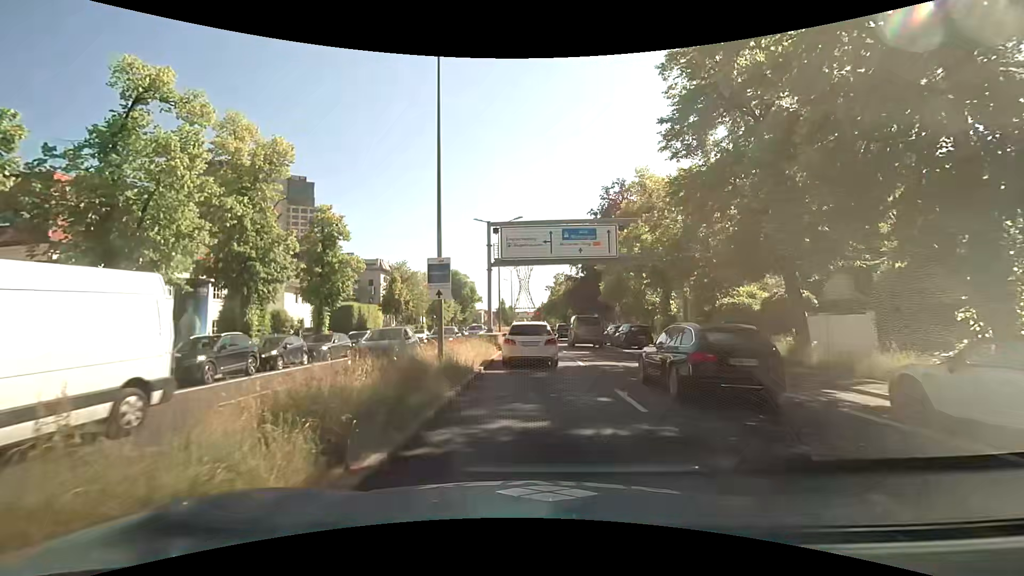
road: primary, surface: asphalt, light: Day
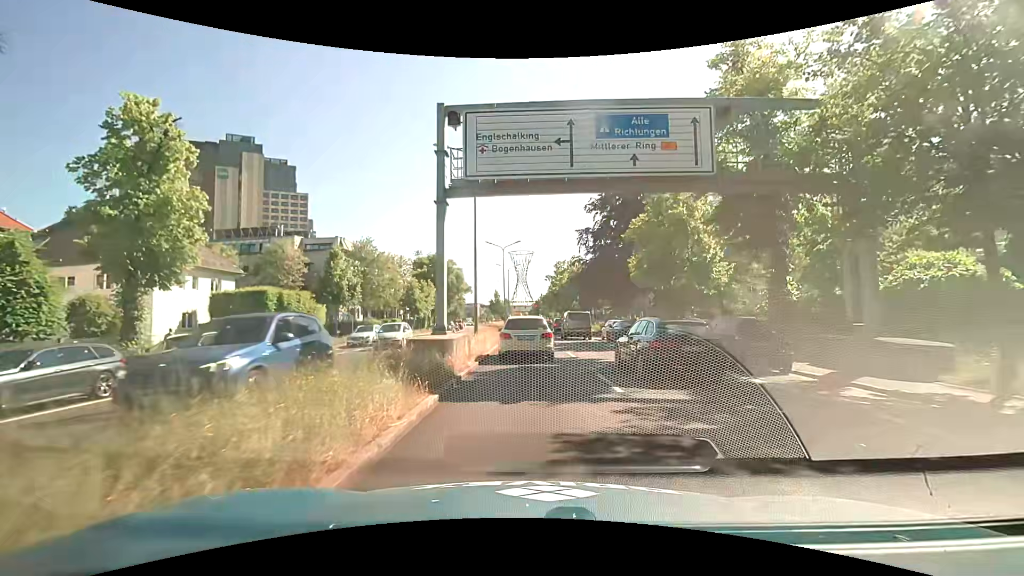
(+0.1, +16.7) m; 0°
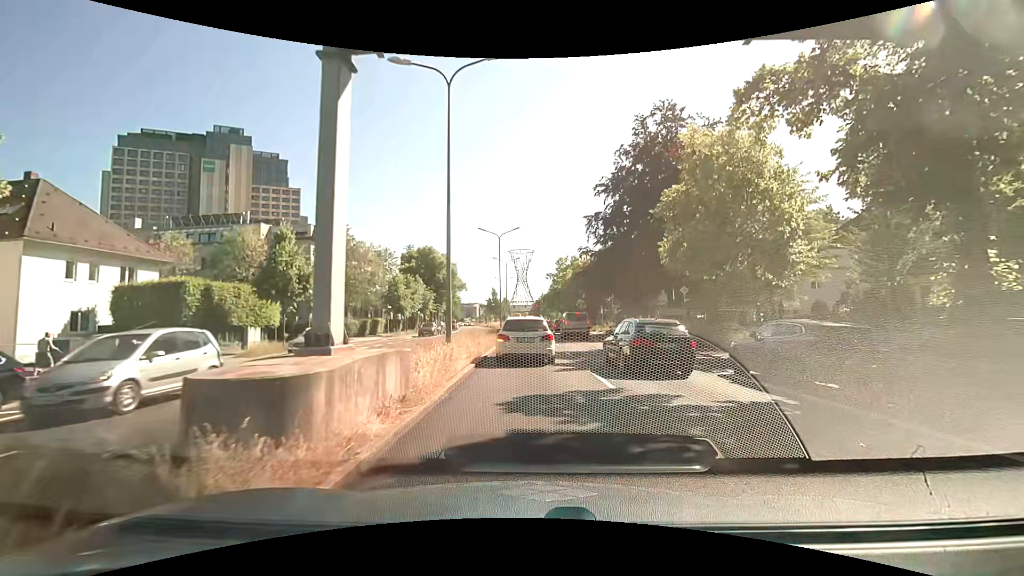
(0.0, +8.5) m; -1°
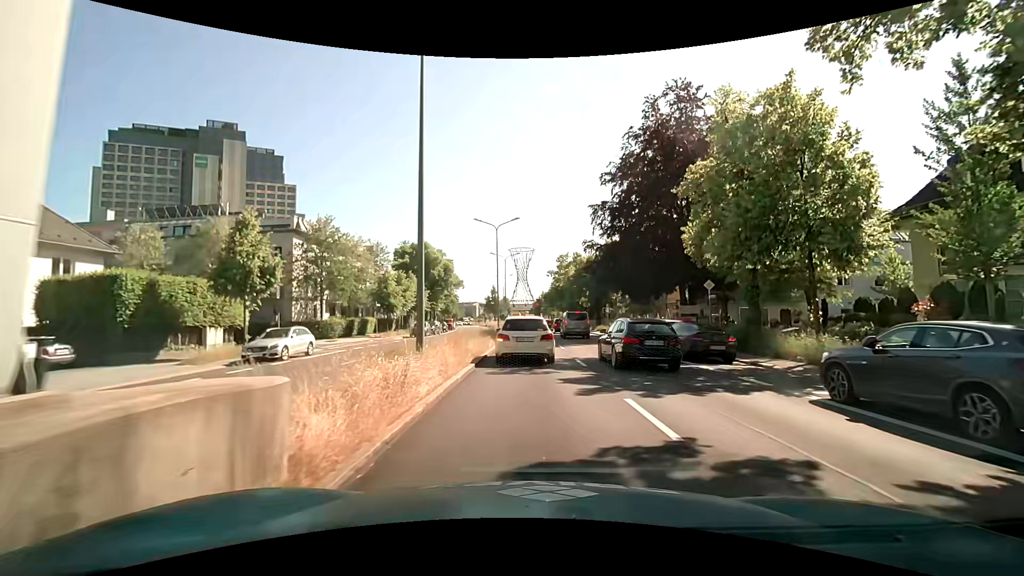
(0.0, +4.3) m; 0°
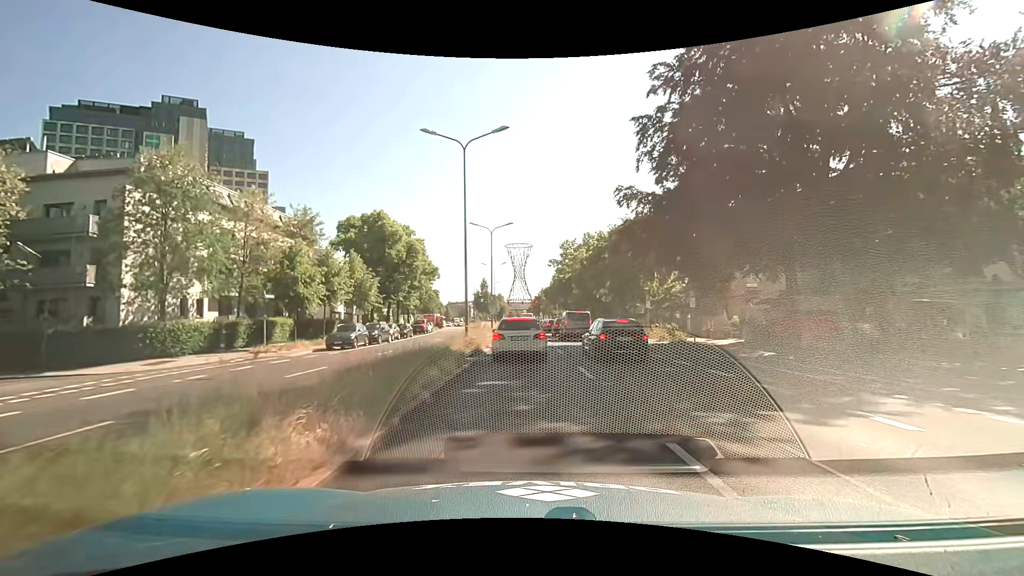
(+0.1, +21.2) m; 0°
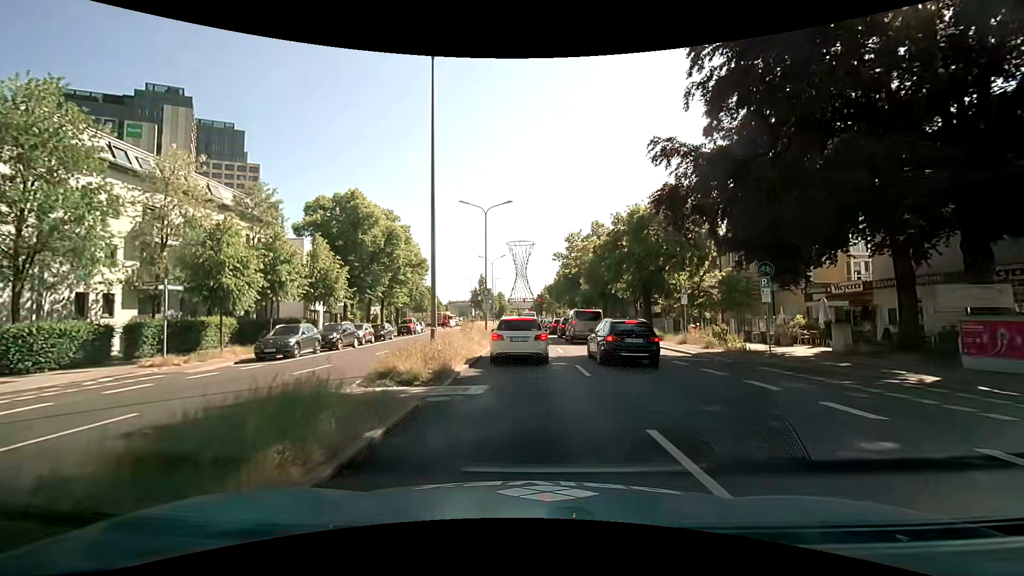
(0.0, +8.4) m; -1°
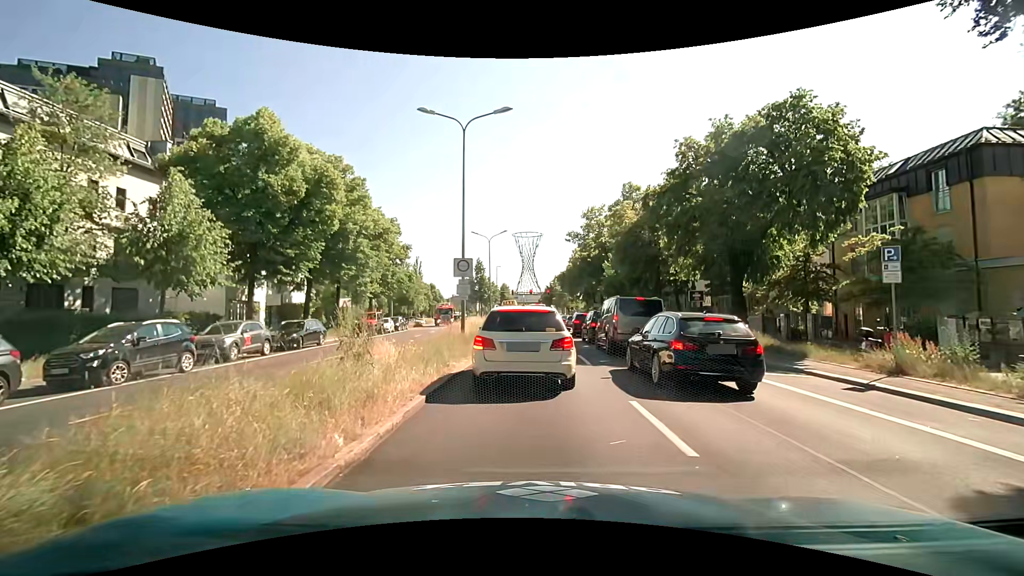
(+0.1, +16.0) m; -1°
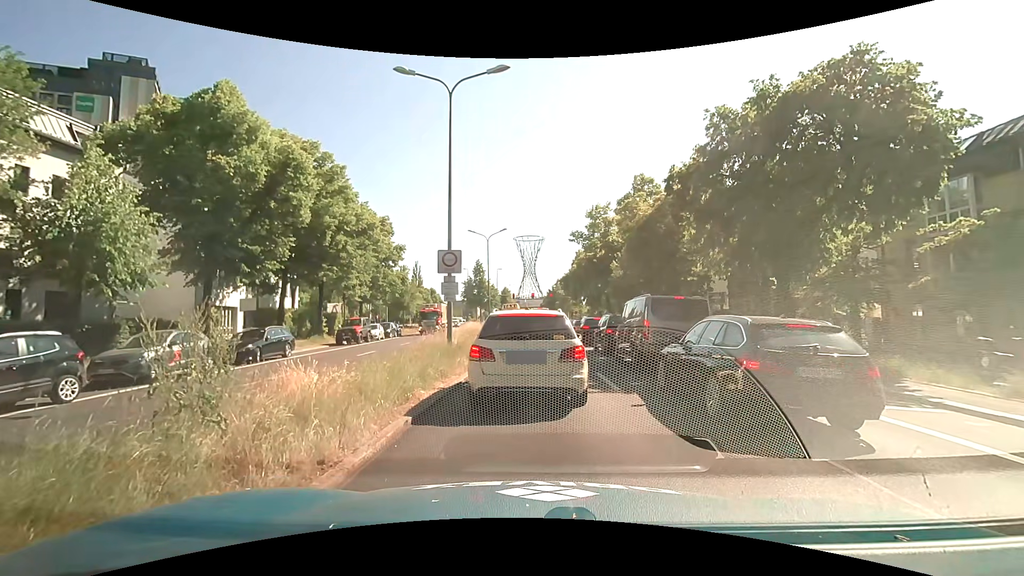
(+0.1, +3.9) m; +2°
